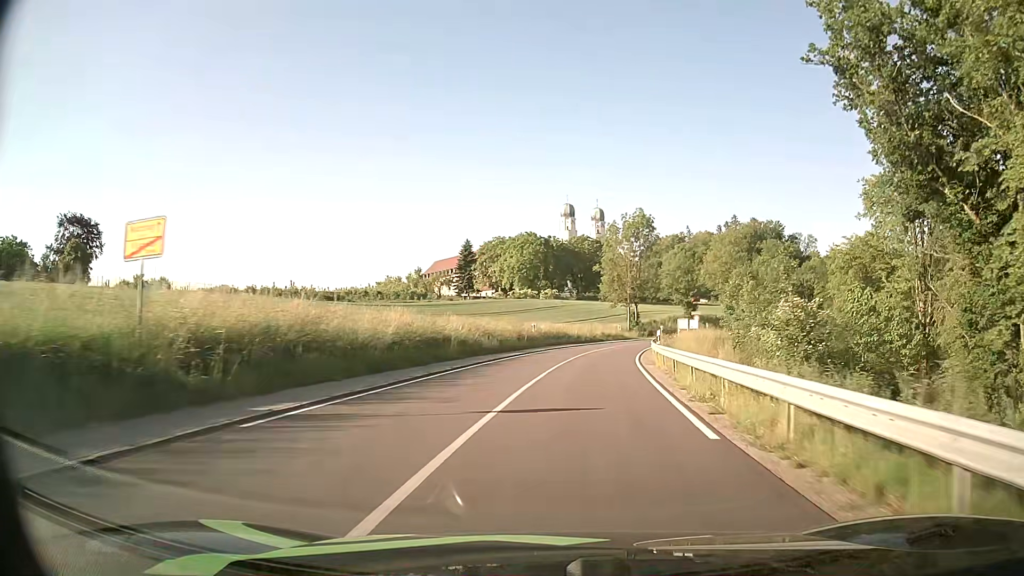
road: tertiary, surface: asphalt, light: Day
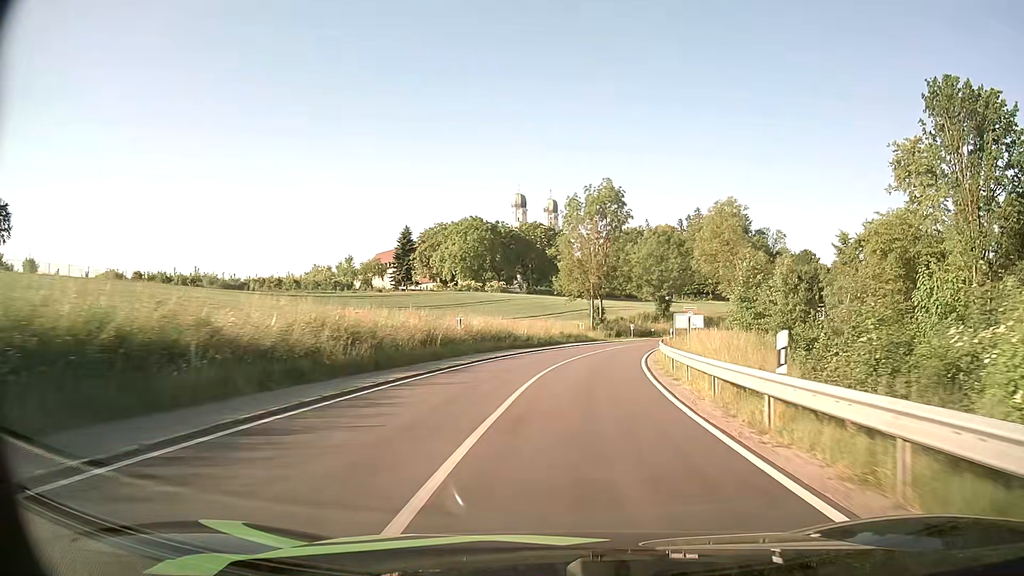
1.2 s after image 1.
(+0.8, +19.1) m; +4°
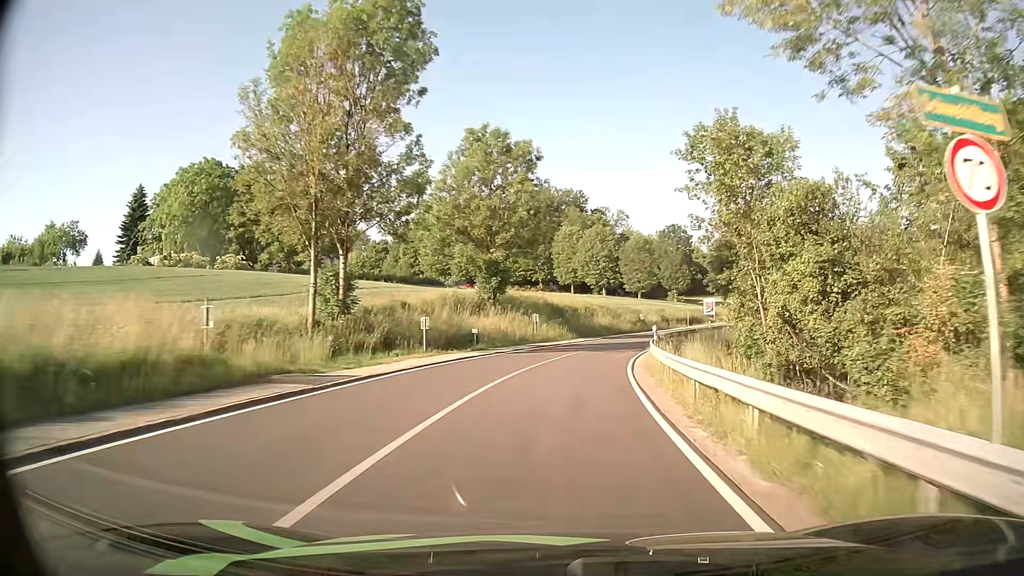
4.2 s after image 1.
(+6.4, +47.9) m; +16°
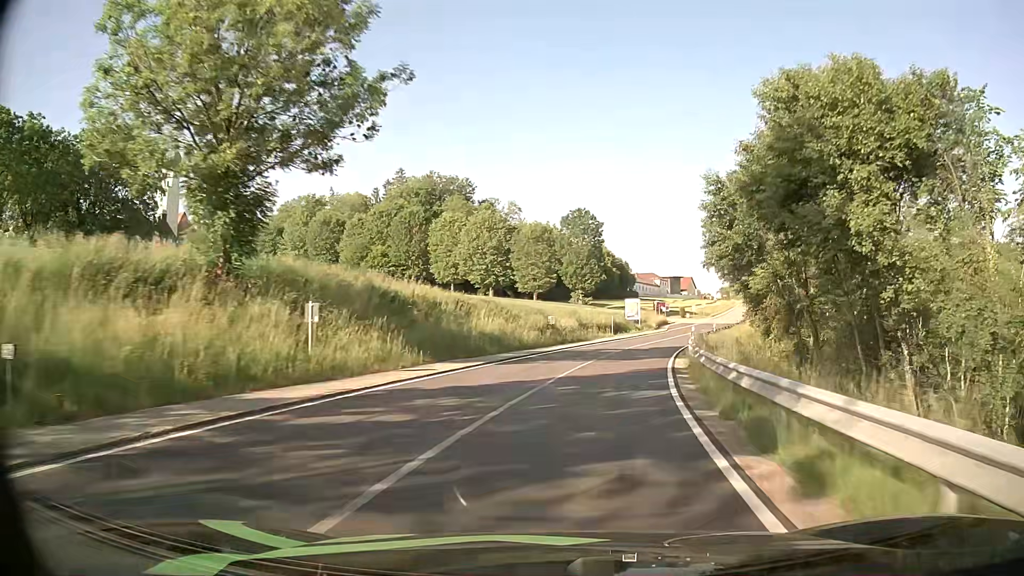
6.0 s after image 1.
(+2.1, +28.6) m; +9°
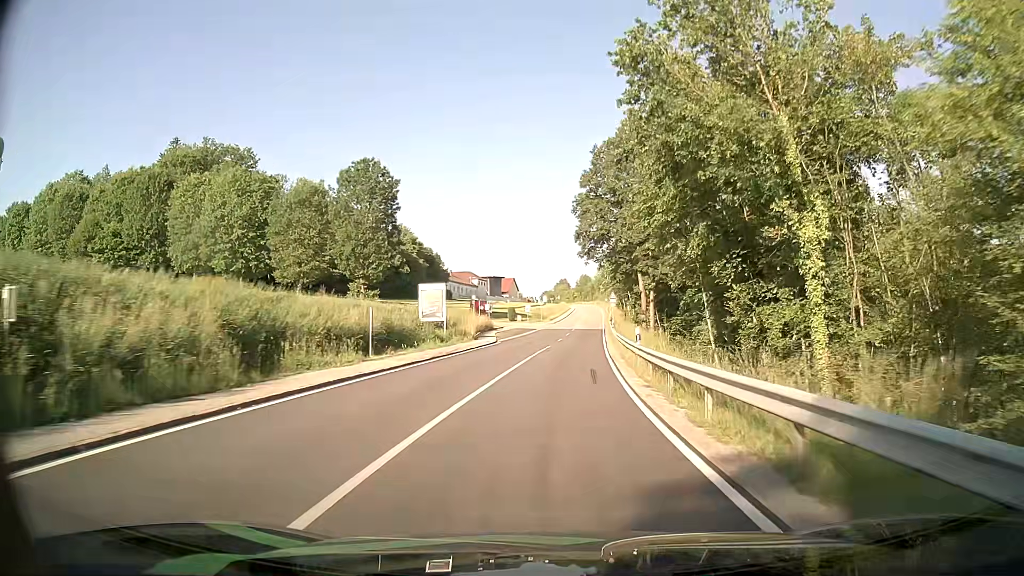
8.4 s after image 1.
(+5.5, +37.8) m; +15°
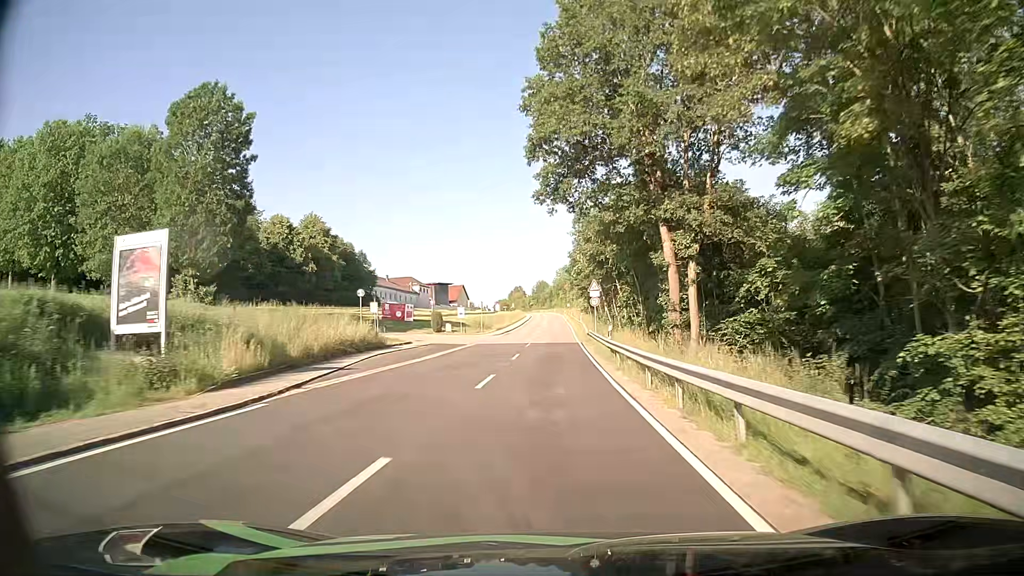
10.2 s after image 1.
(+1.2, +30.7) m; +4°
